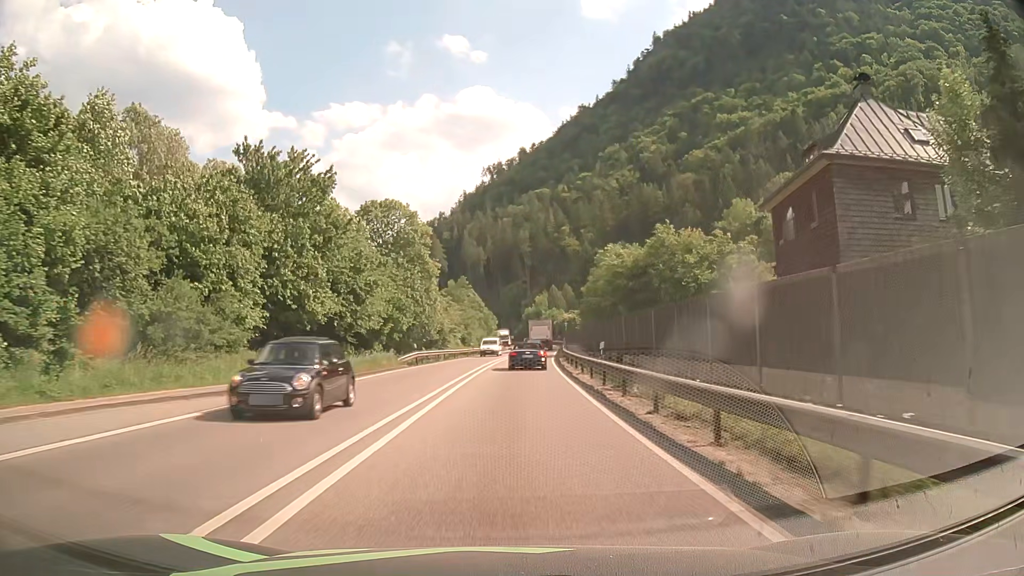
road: primary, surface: asphalt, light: Day
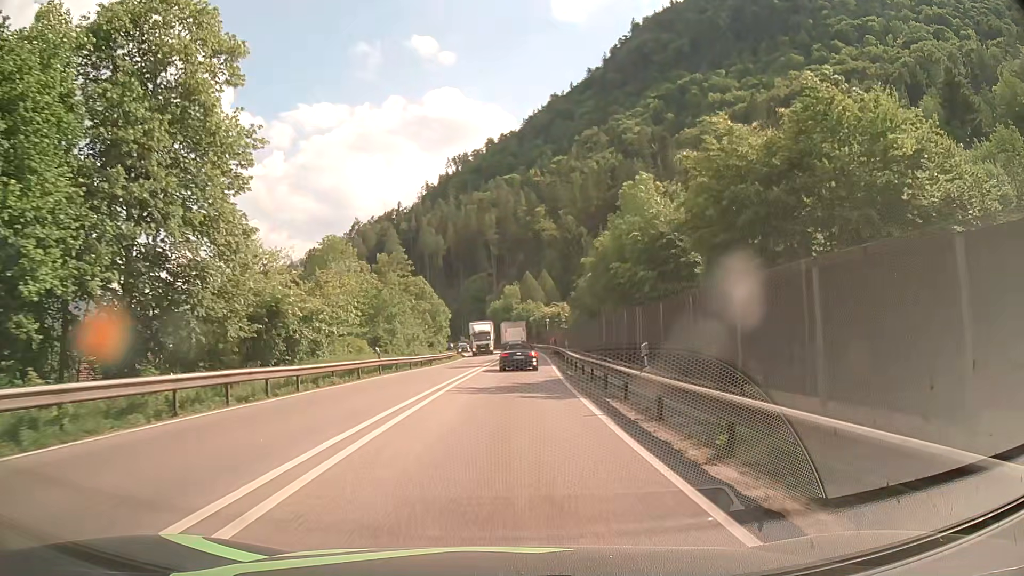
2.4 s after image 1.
(+1.0, +37.5) m; +3°
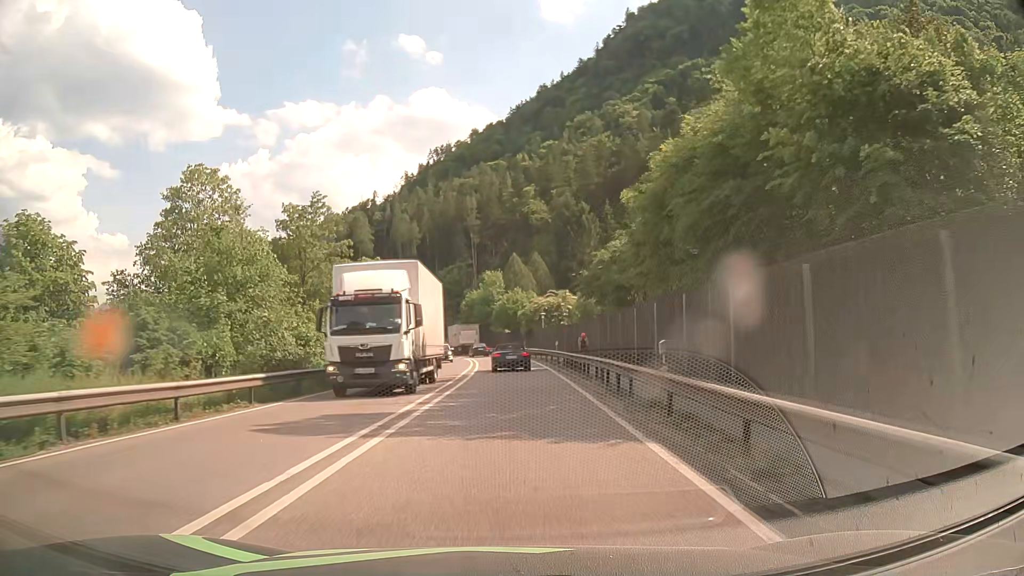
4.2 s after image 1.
(+0.6, +28.2) m; +2°
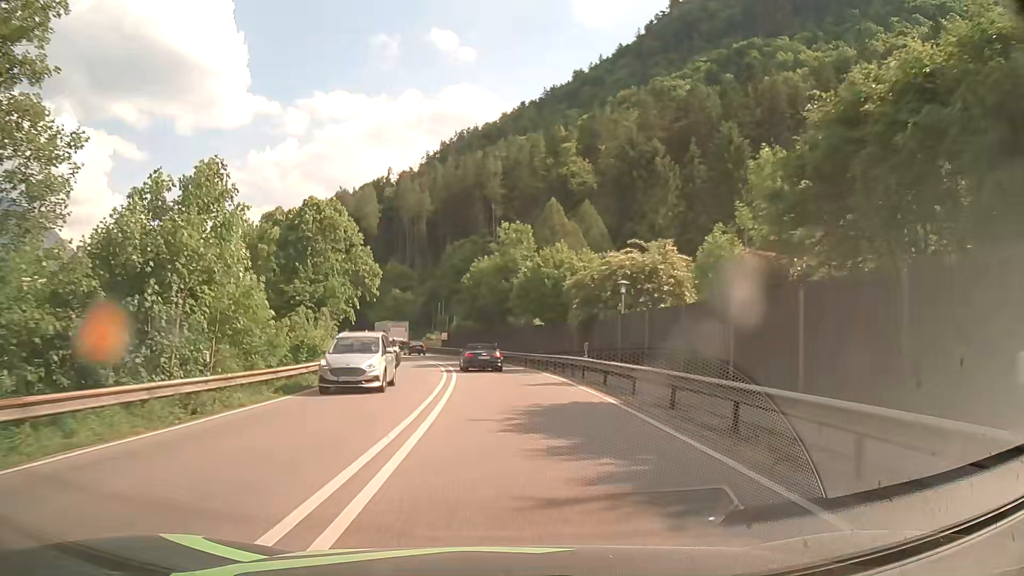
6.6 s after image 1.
(-0.2, +37.4) m; -2°
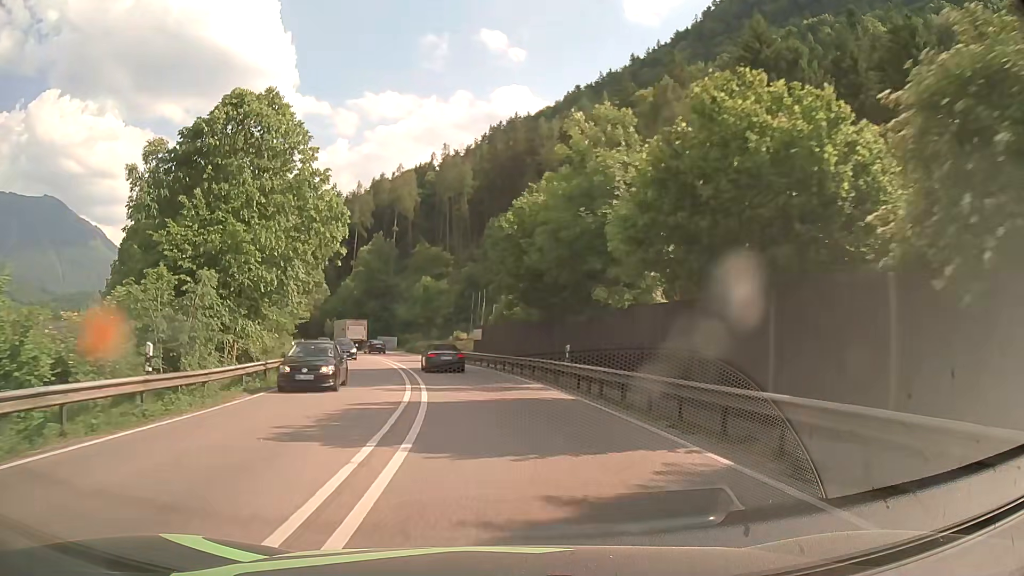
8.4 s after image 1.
(-0.7, +28.0) m; -4°
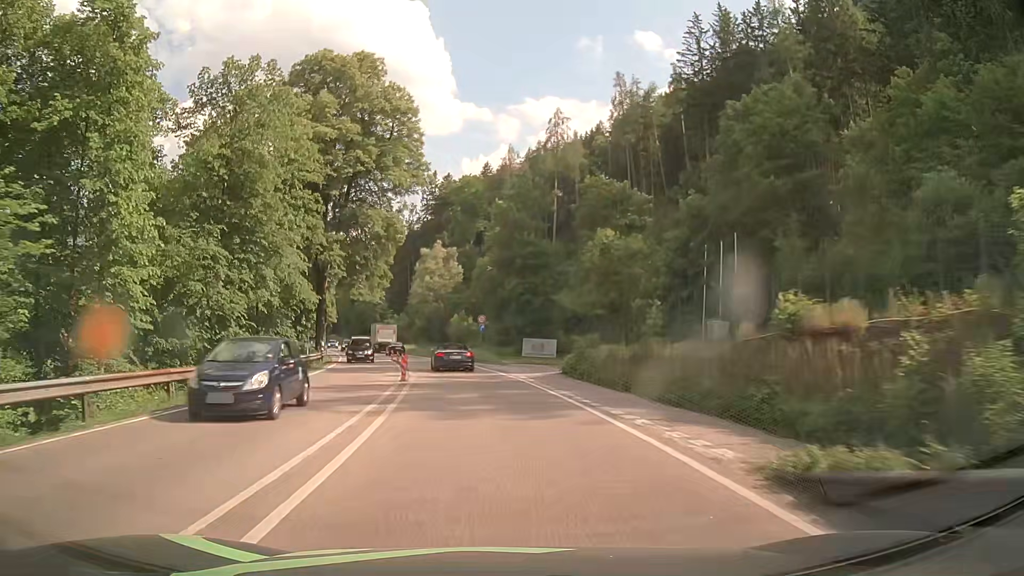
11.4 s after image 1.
(-6.0, +46.4) m; -14°
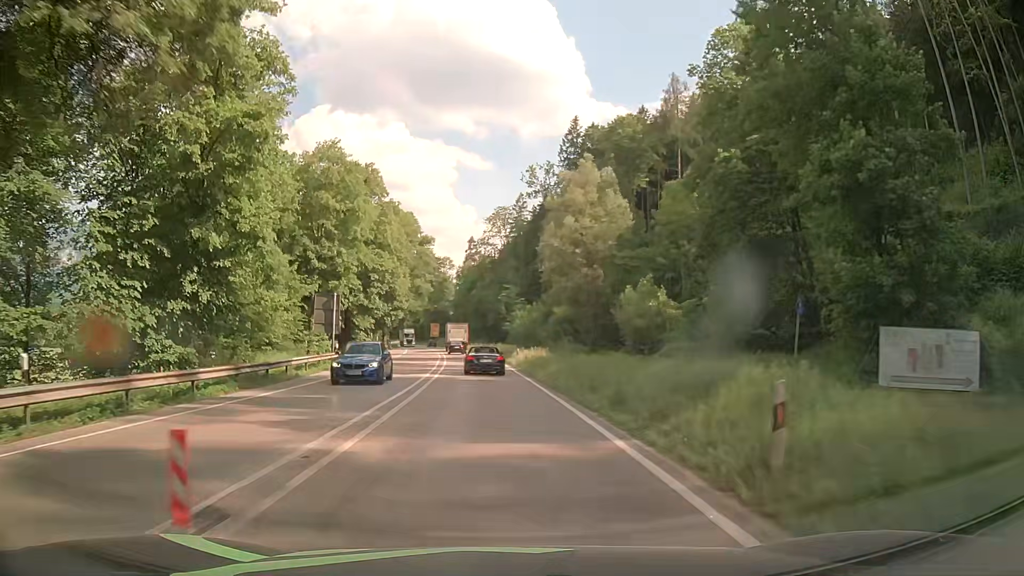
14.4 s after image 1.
(-5.0, +46.9) m; -11°
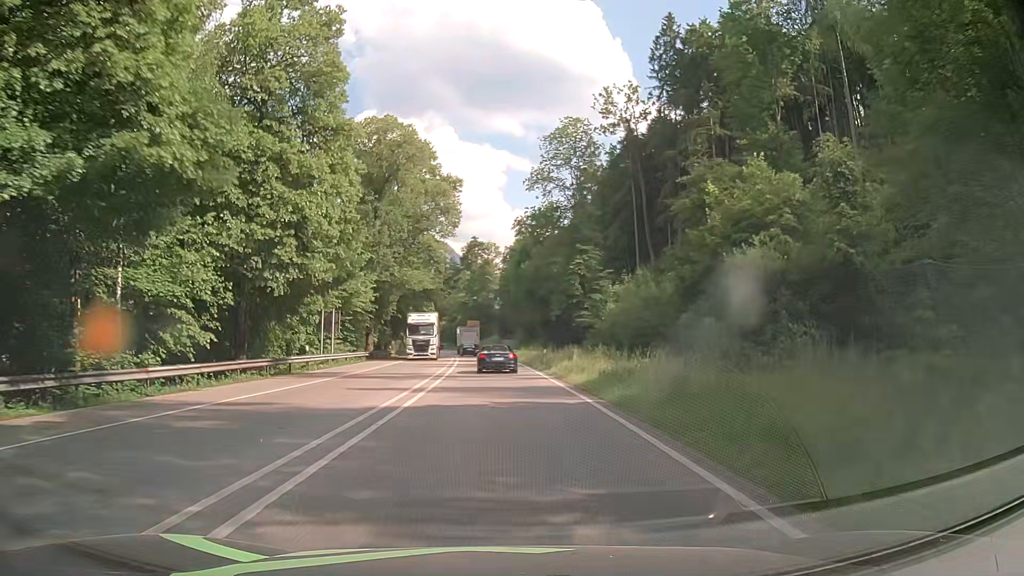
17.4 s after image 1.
(-3.2, +48.1) m; -6°
(0, +10) (0, +20) (-1, +30) (-1, +40) (-1, +50) (-2, +60) (-3, +70) (-4, +80) (-5, +90) (-6, +100) m
